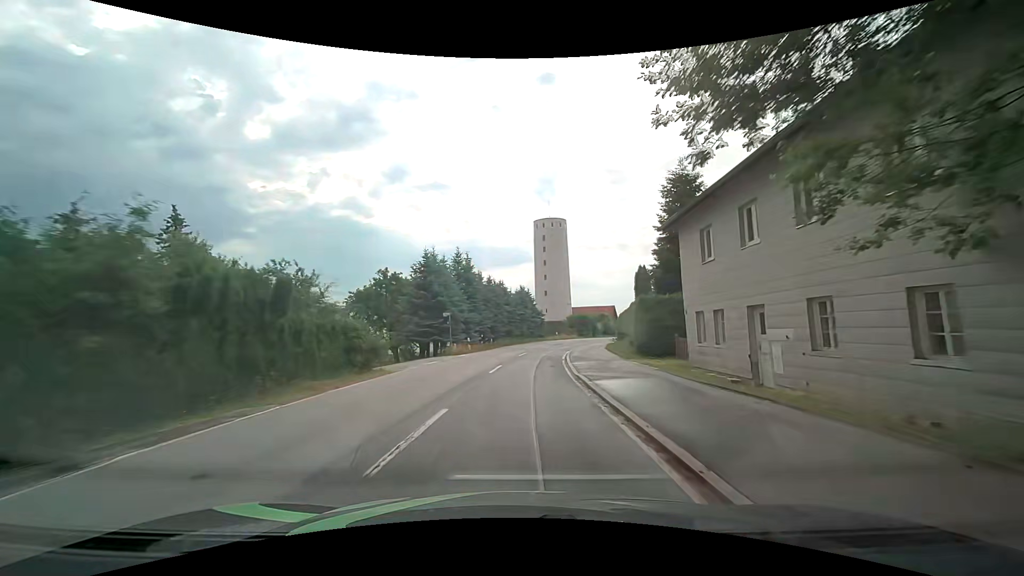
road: tertiary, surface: asphalt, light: Day
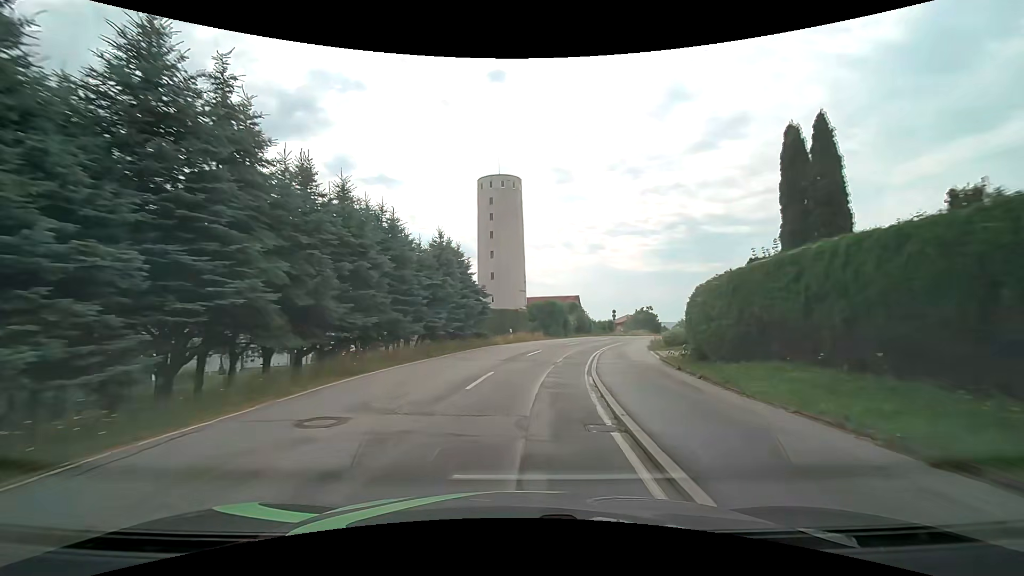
(+1.4, +30.3) m; +6°
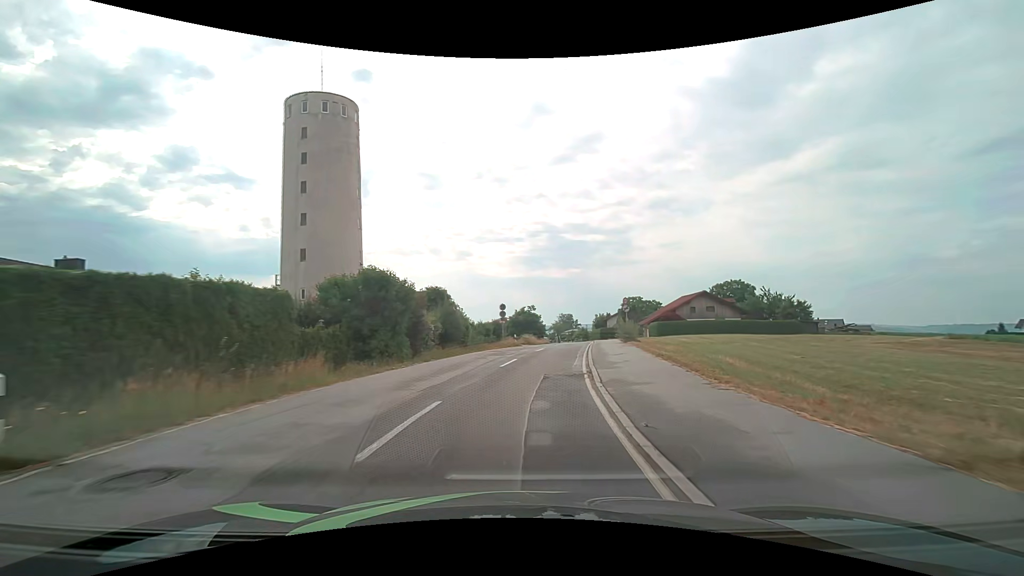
(+3.0, +29.2) m; +15°
(0, +10) (+1, +20) (+2, +30) (+4, +40) (+5, +50) (+7, +60) (+9, +69) (+10, +79) (+11, +89) (+11, +99) m
